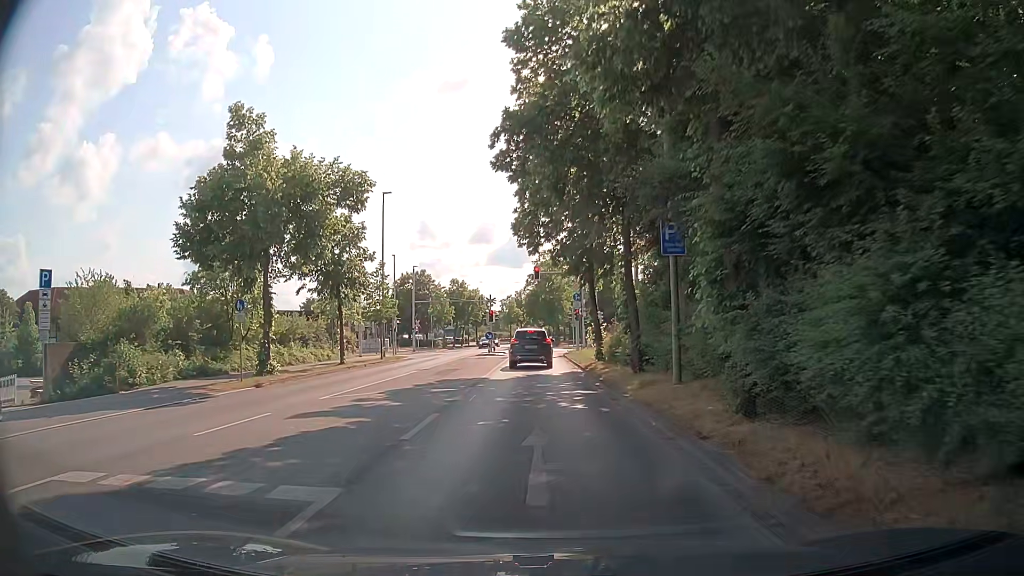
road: tertiary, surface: asphalt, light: Day
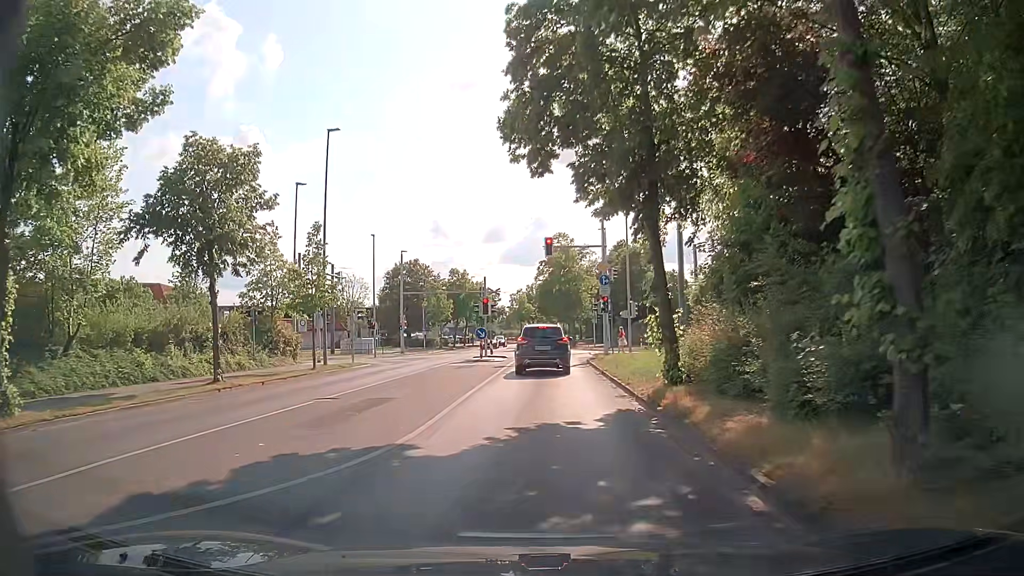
(-0.1, +14.1) m; -2°
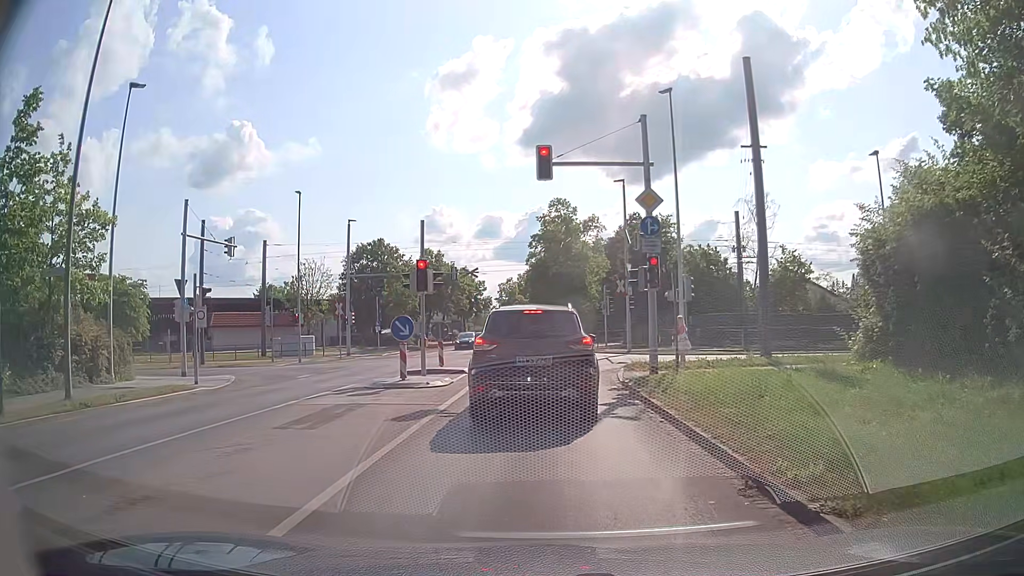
(+0.1, +16.9) m; +1°
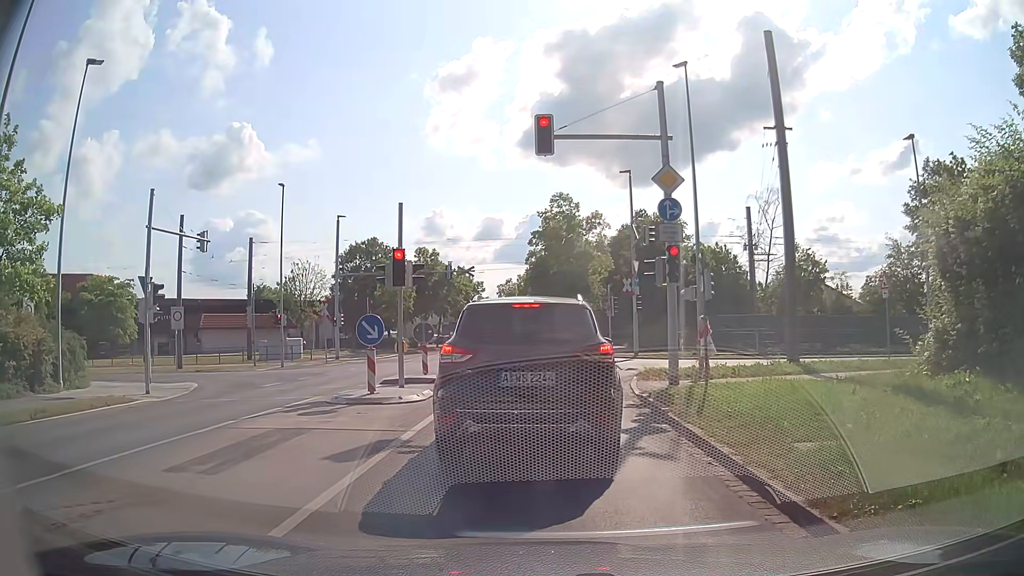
(0.0, +2.7) m; -1°
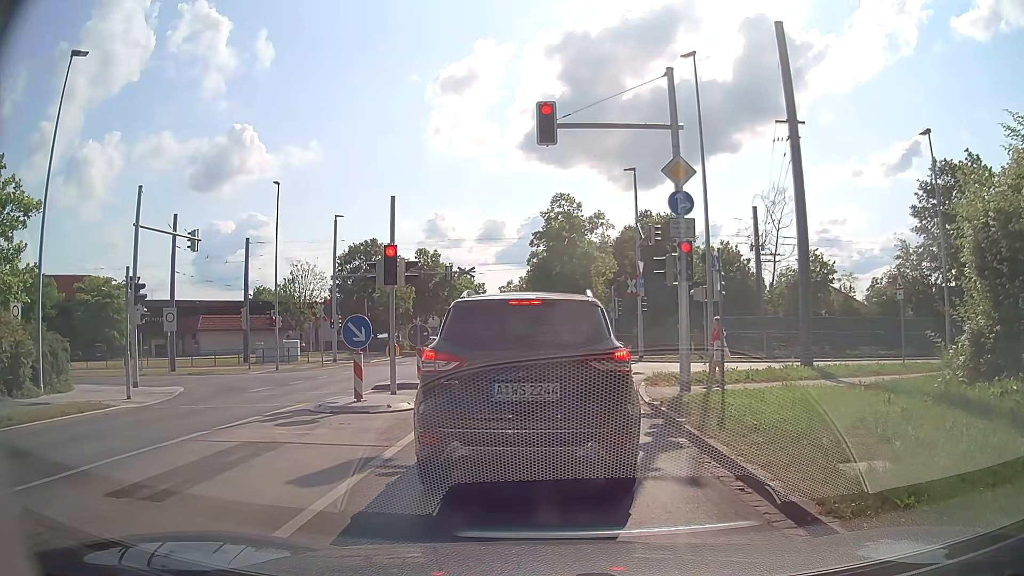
(0.0, +1.0) m; 0°
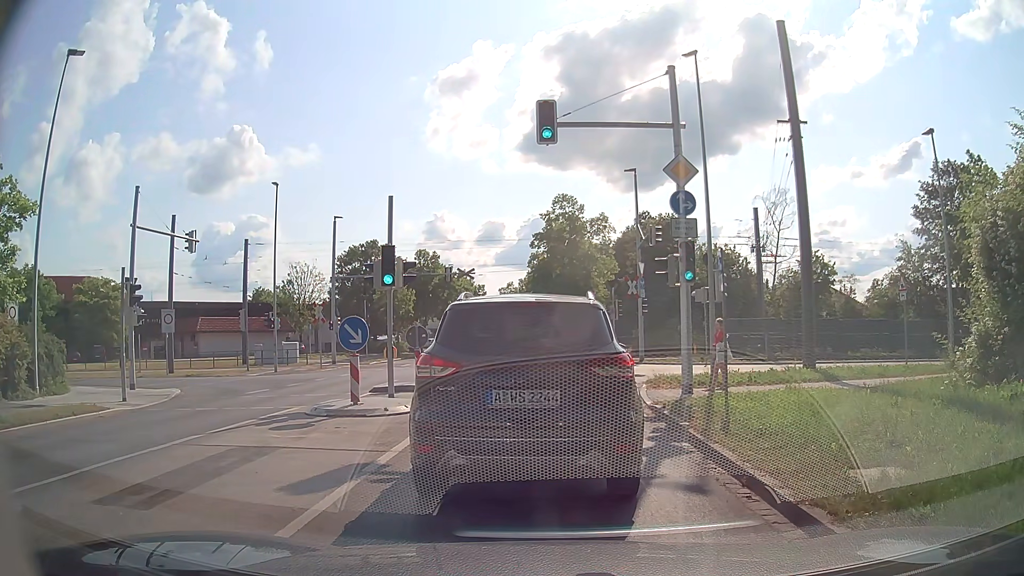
(0.0, +0.3) m; 0°
